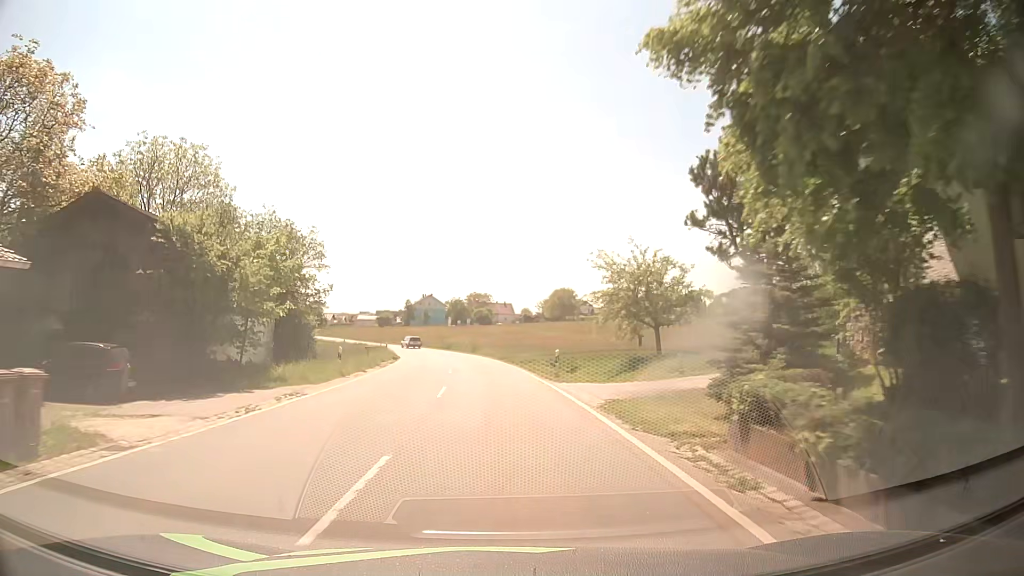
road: tertiary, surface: asphalt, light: Day
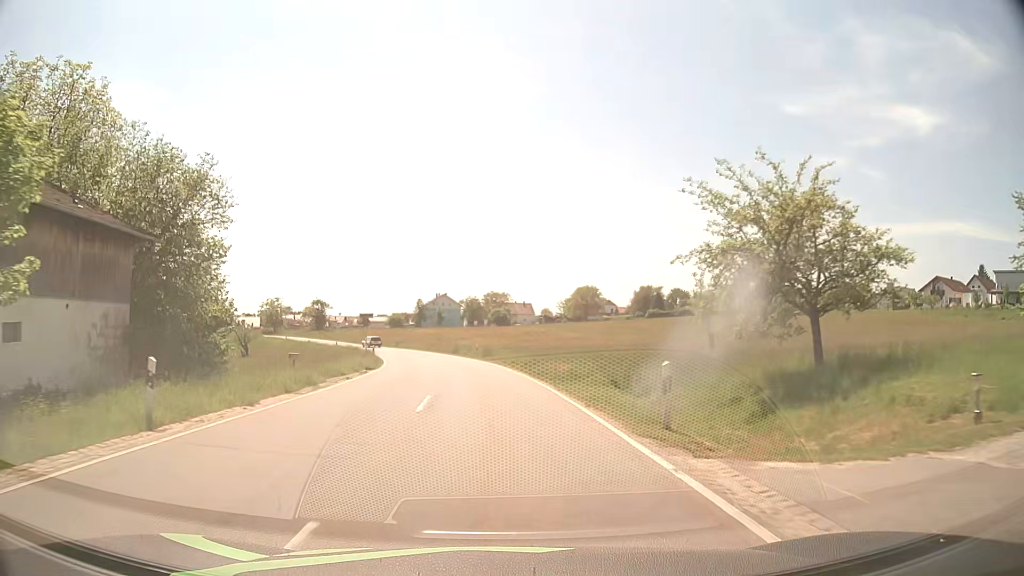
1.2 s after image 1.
(-0.1, +15.0) m; -1°
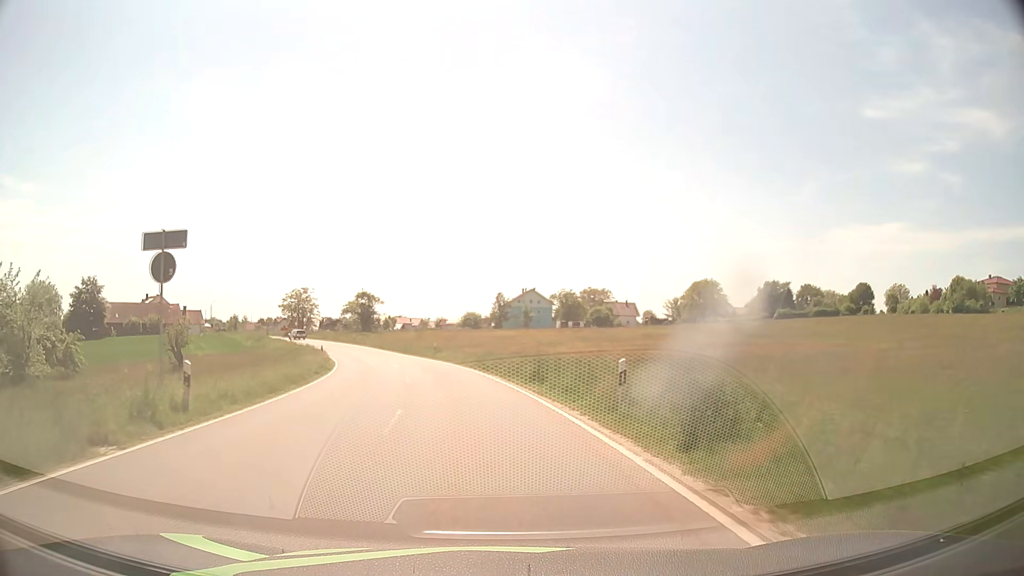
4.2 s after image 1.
(-2.3, +39.9) m; -7°
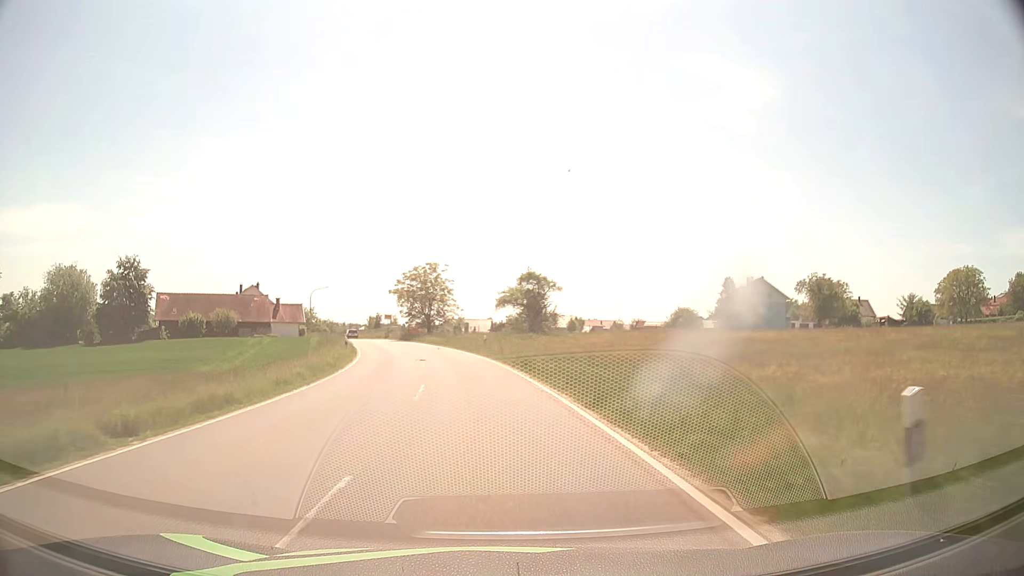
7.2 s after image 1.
(-6.1, +43.0) m; -16°
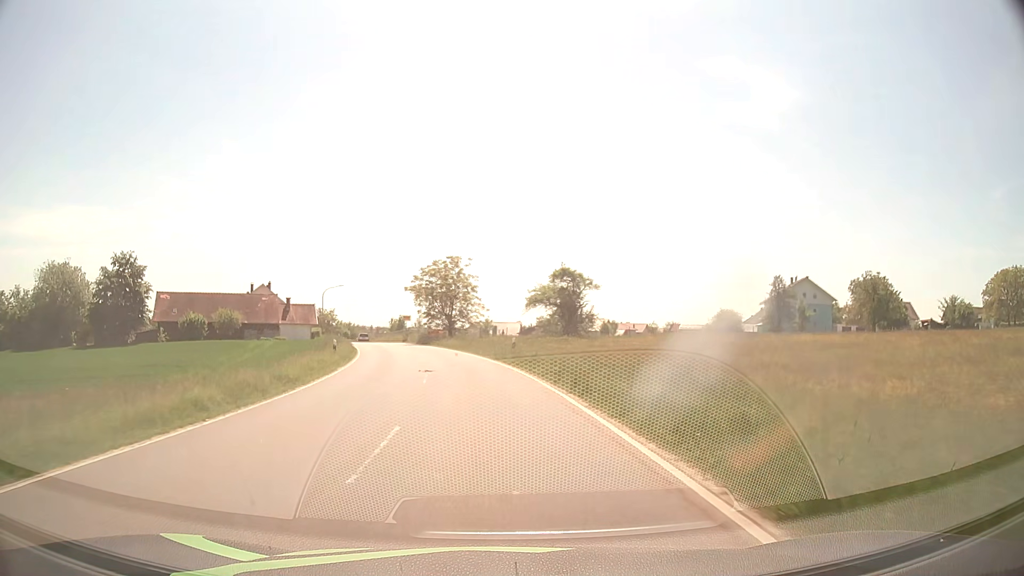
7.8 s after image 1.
(-0.2, +8.5) m; -2°
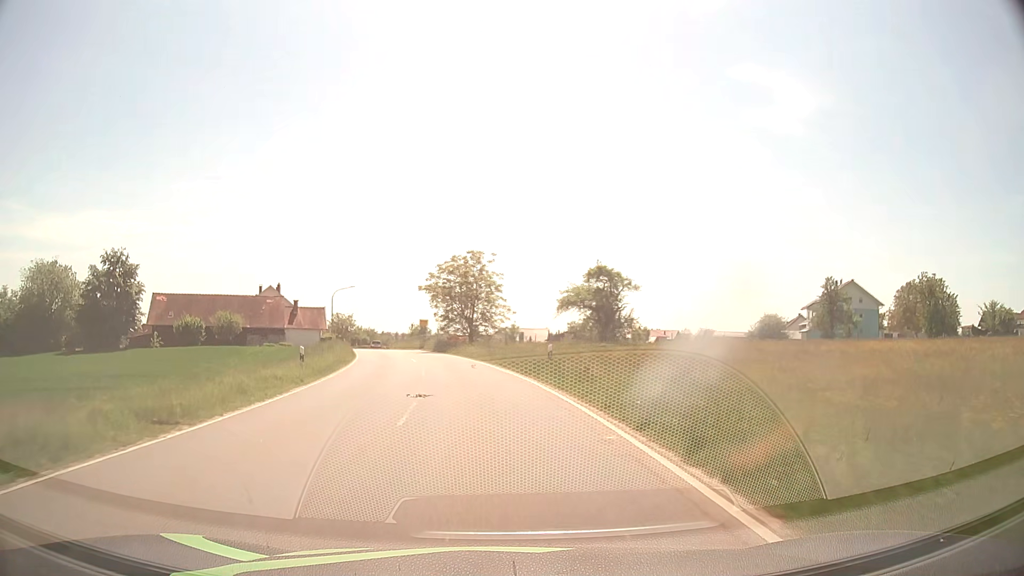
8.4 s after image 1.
(-0.2, +8.3) m; -2°
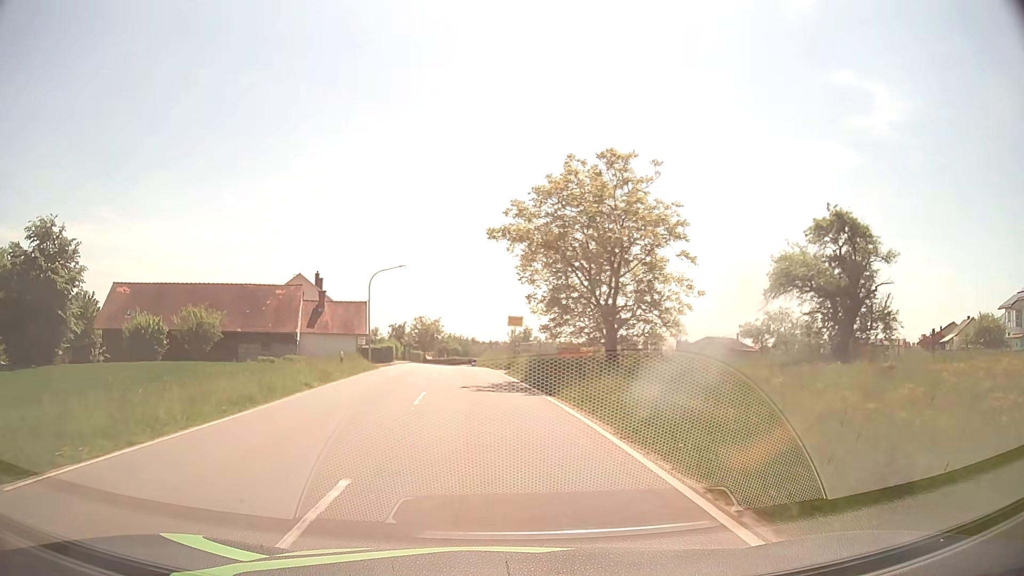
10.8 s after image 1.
(-2.5, +31.4) m; -9°
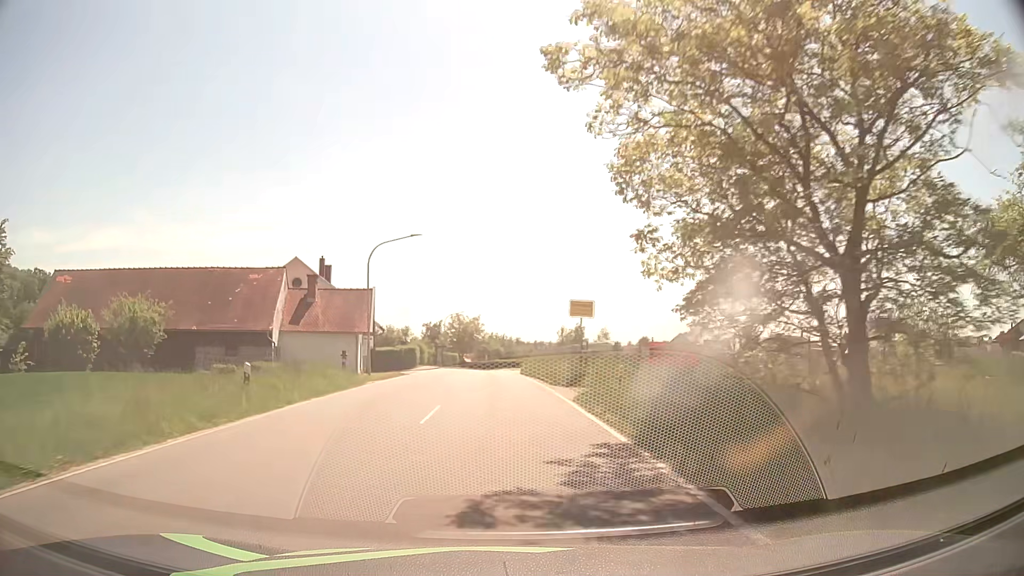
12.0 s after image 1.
(-0.6, +15.1) m; -4°
(0, +10) (0, +20) (-1, +30) (-1, +40) (-1, +50) (-1, +60) (-1, +70) (0, +80) (+2, +90) (+3, +100) m
